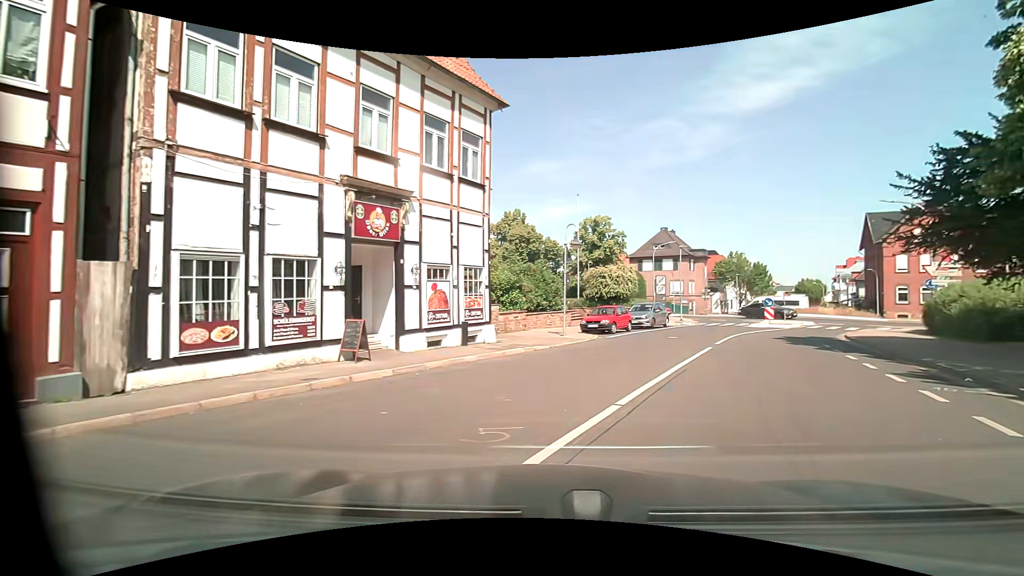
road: residential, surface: asphalt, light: Day
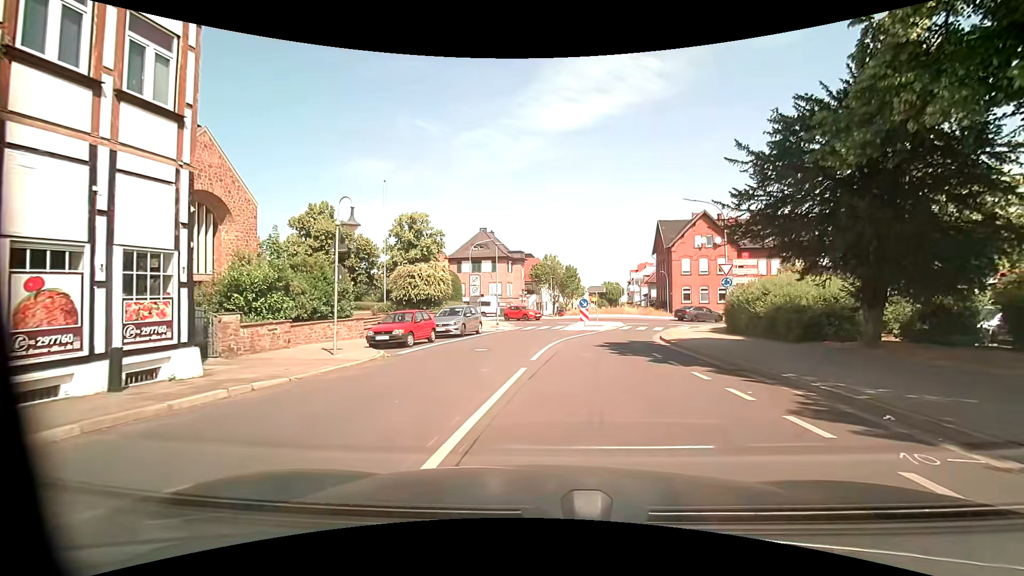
(+1.1, +5.6) m; +19°
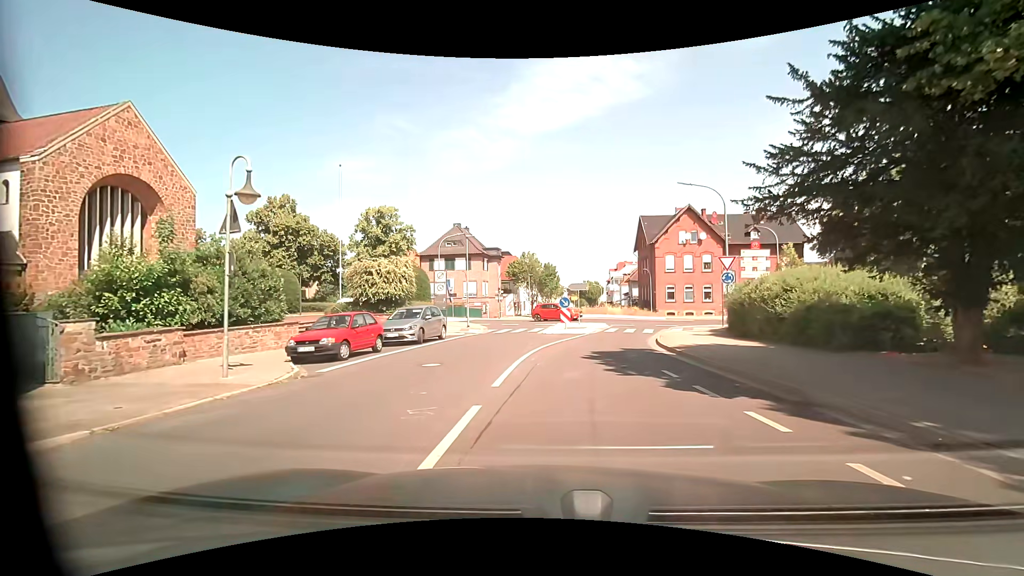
(+0.2, +4.0) m; +2°
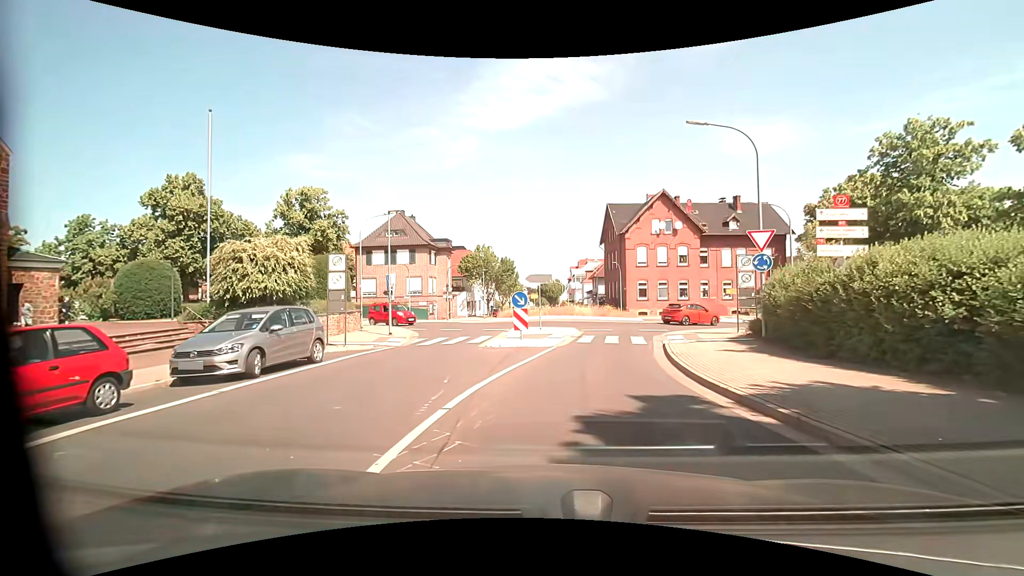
(+0.5, +8.8) m; +4°
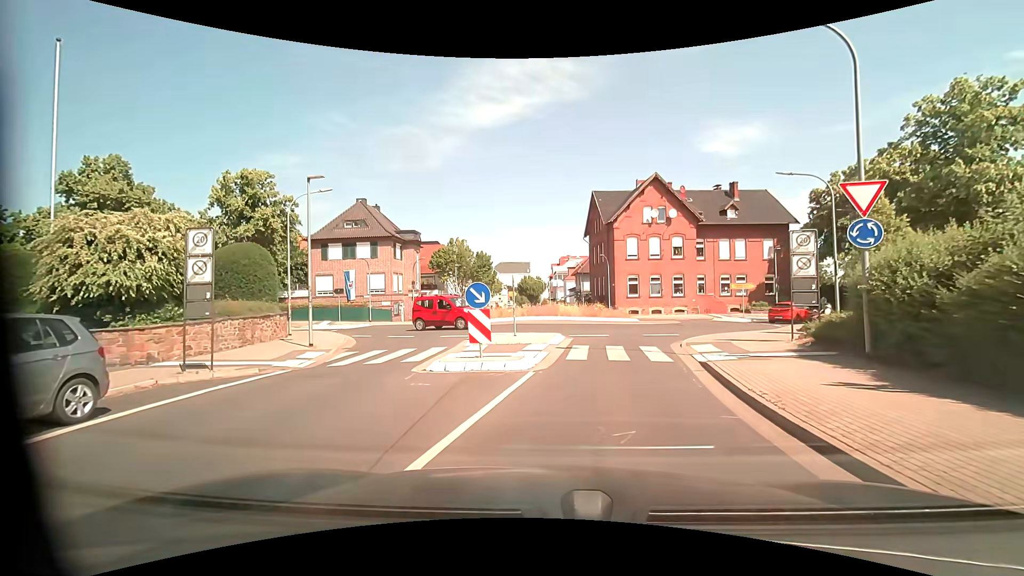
(+0.2, +6.3) m; +3°
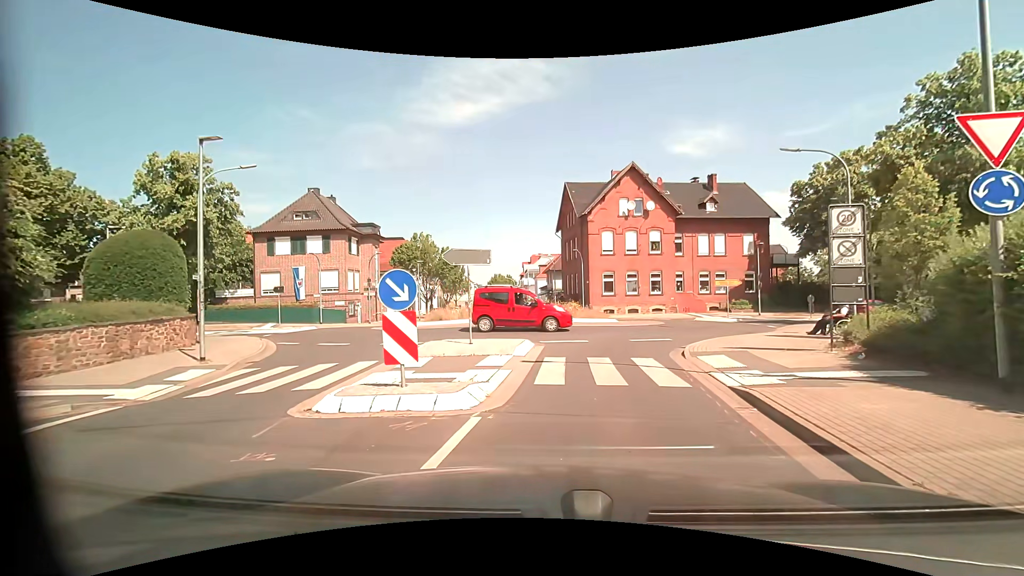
(+0.1, +3.9) m; +4°
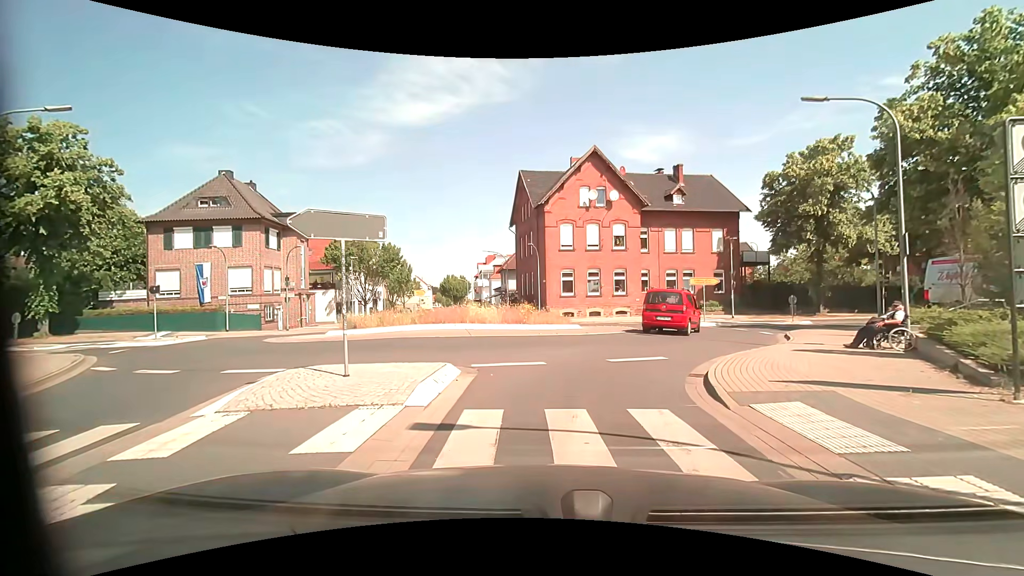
(+0.2, +5.8) m; +5°
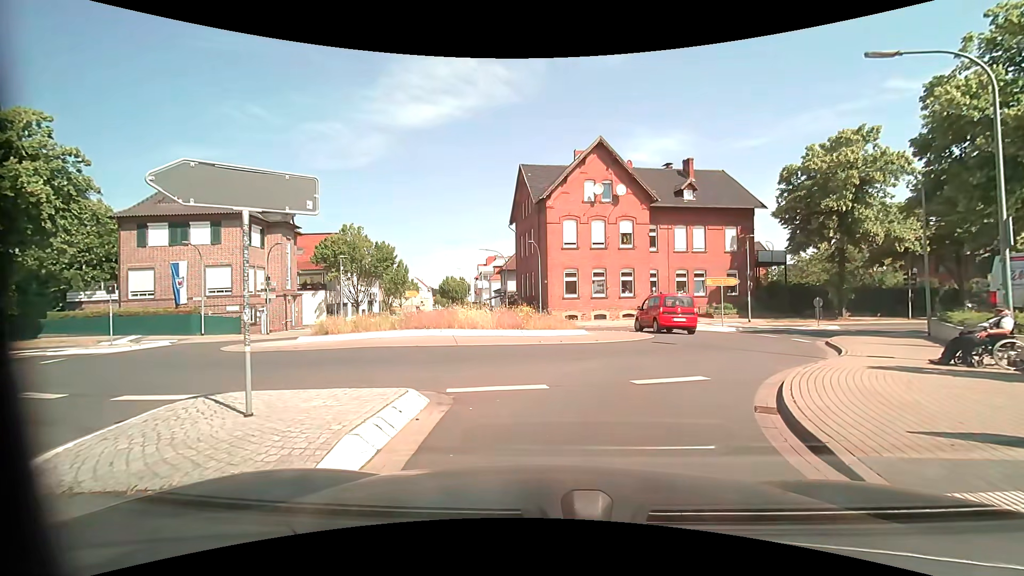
(0.0, +2.9) m; +1°
(0, +10) (+4, +19) (+10, +27) (+18, +33) (+27, +37) (+36, +41) (+45, +45) (+54, +50) (+63, +54) (+72, +58) m
